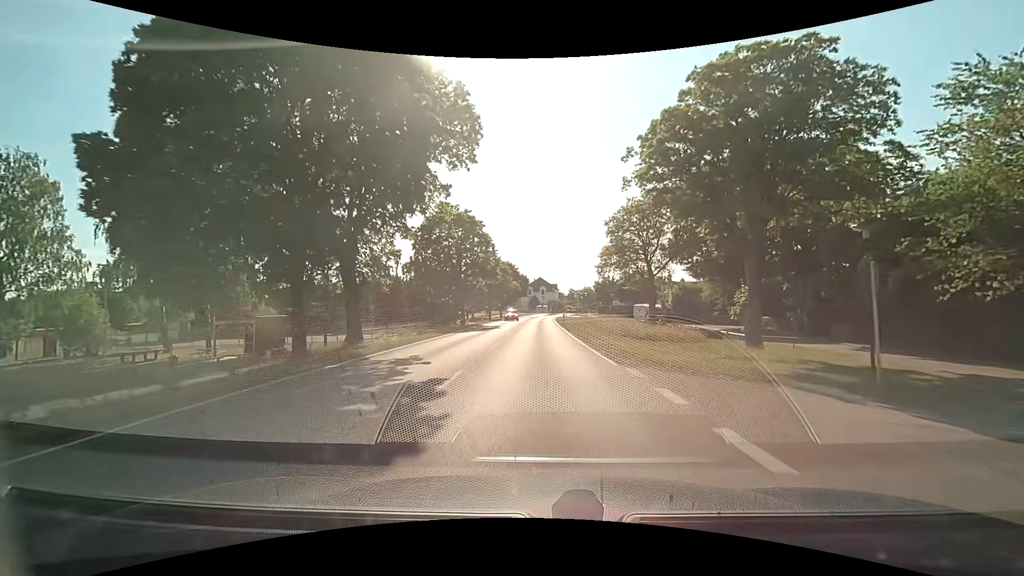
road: tertiary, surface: asphalt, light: Day
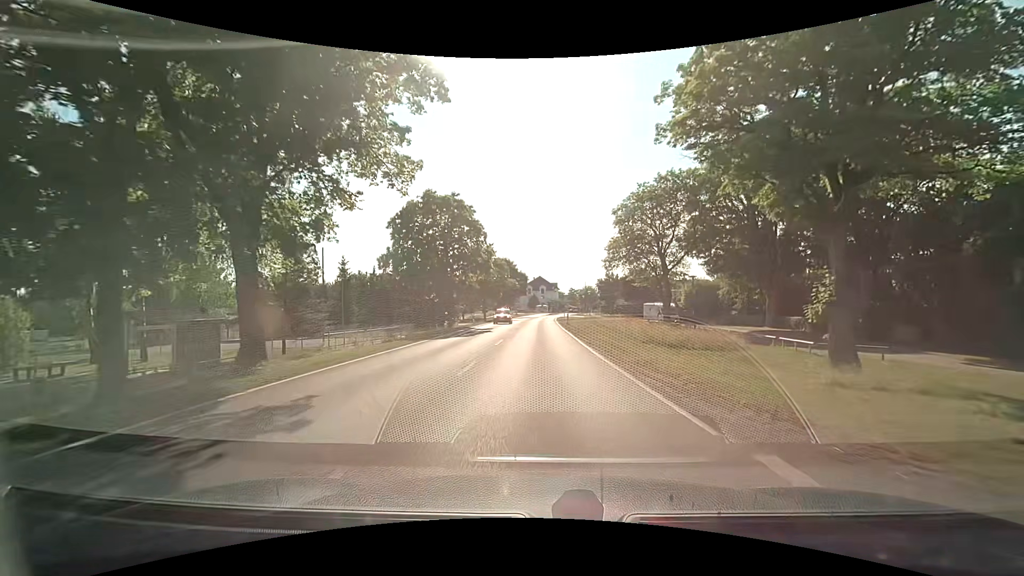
(0.0, +6.9) m; 0°
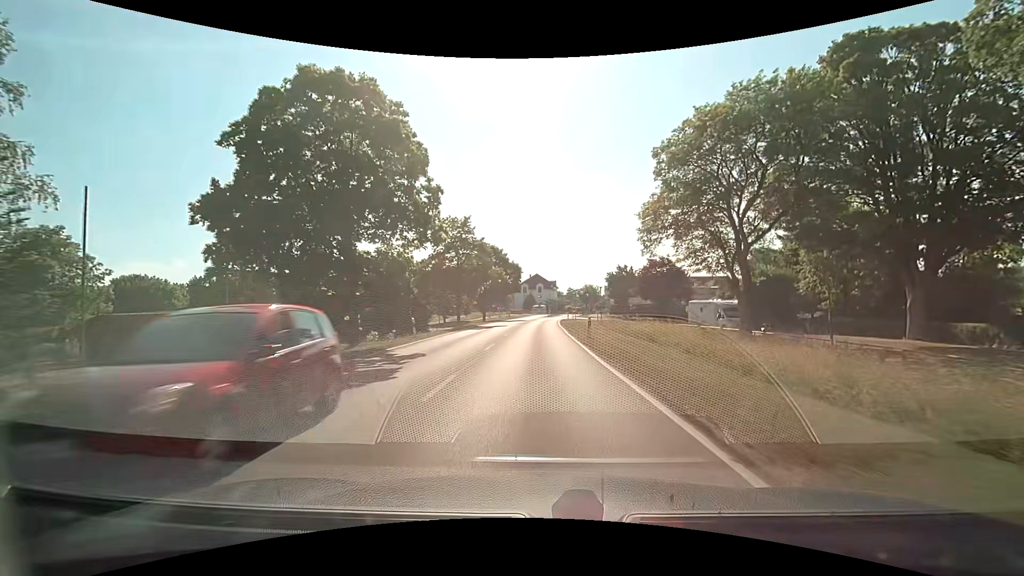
(+0.2, +20.9) m; +1°
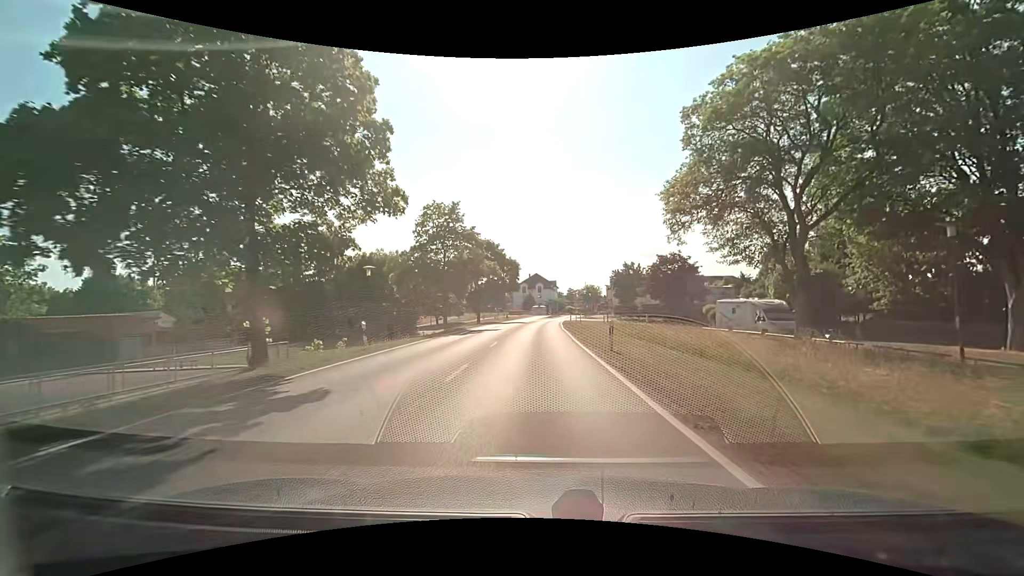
(0.0, +7.0) m; 0°
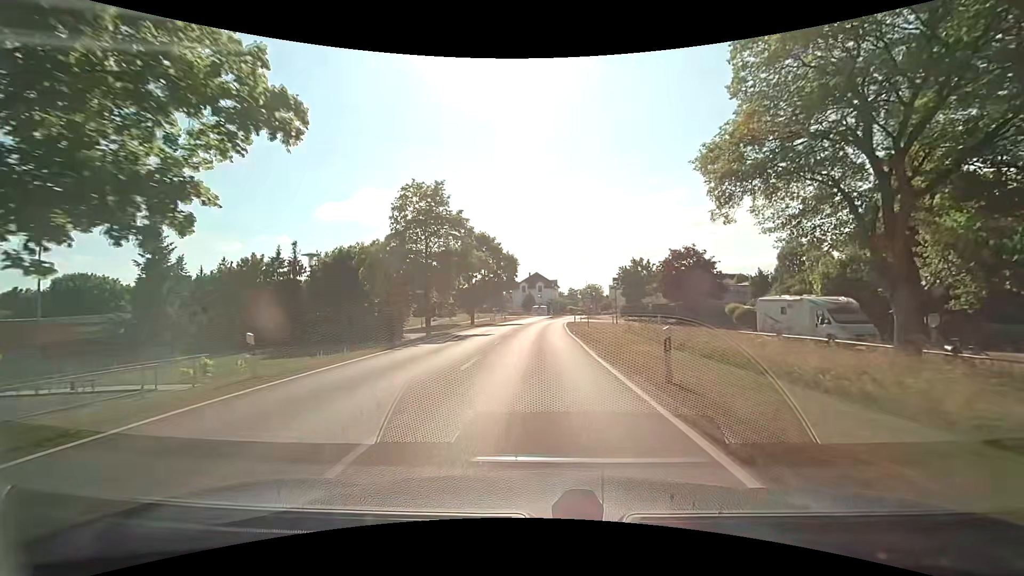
(0.0, +7.0) m; 0°
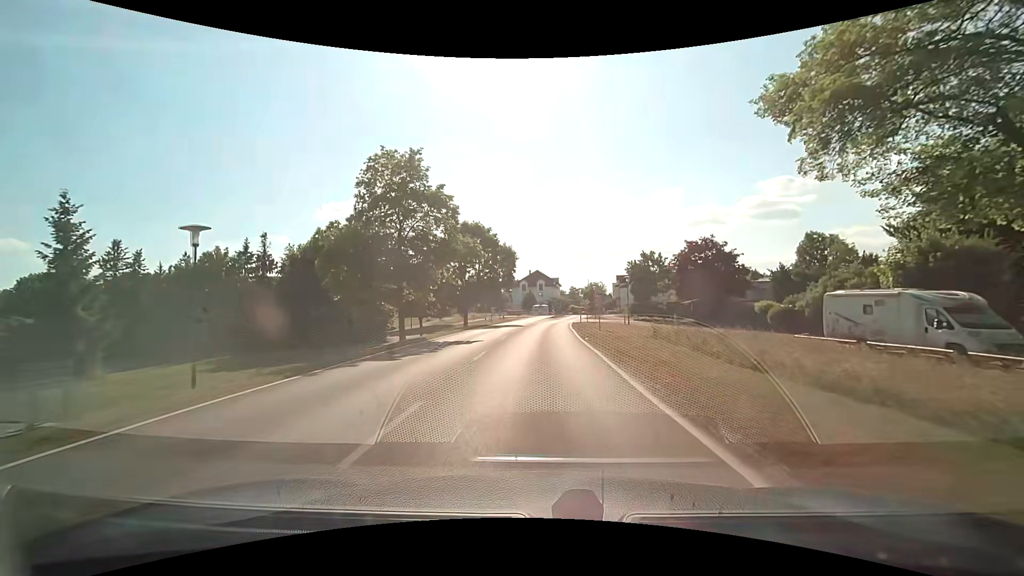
(0.0, +7.0) m; 0°
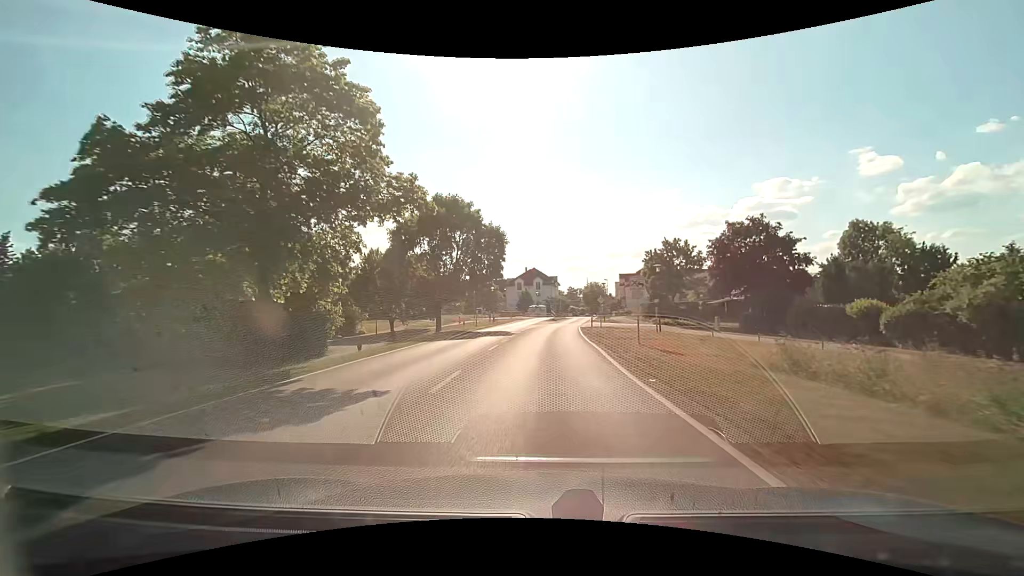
(0.0, +14.2) m; 0°
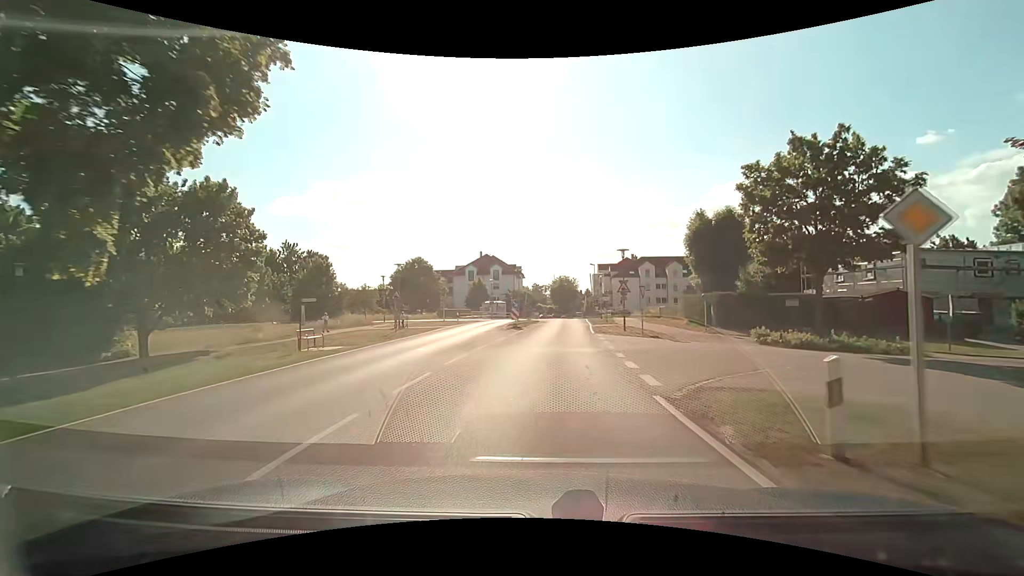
(+1.0, +35.9) m; +4°
(0, +10) (+1, +20) (+1, +30) (+2, +40) (+3, +50) (+3, +60) (+3, +70) (+4, +80) (+4, +90) (+5, +100) m
